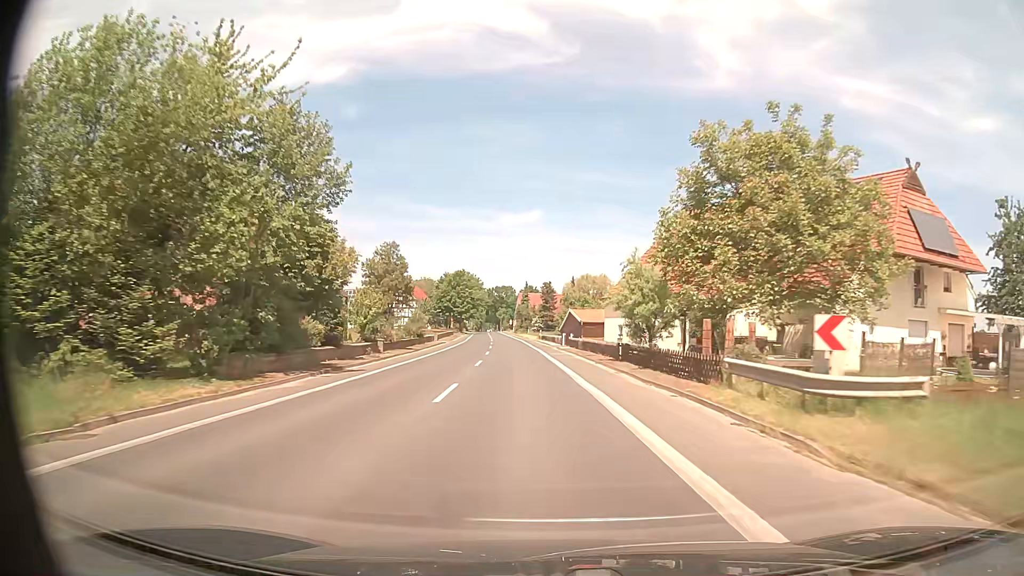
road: tertiary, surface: asphalt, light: Day
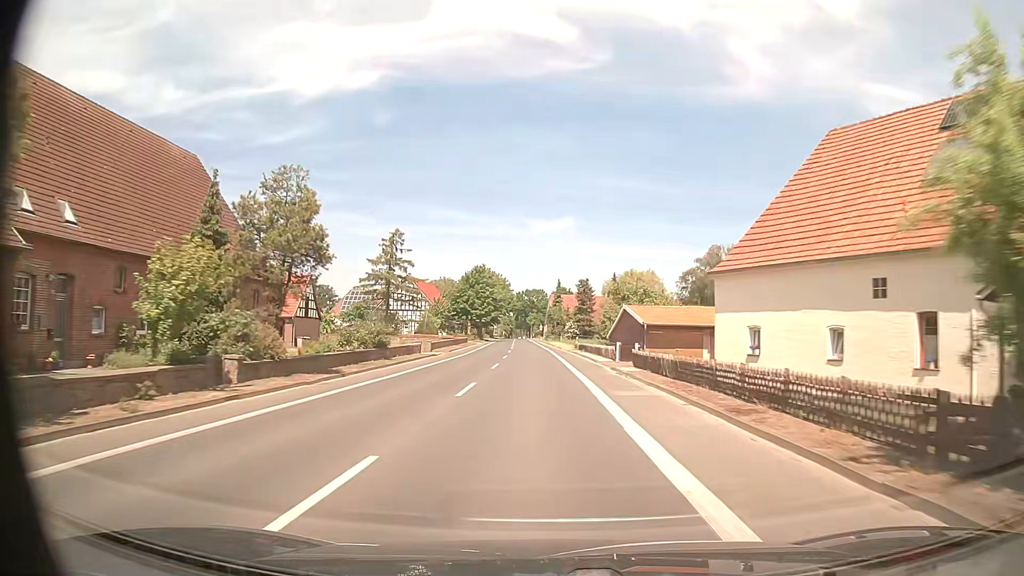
(-0.5, +22.2) m; -3°
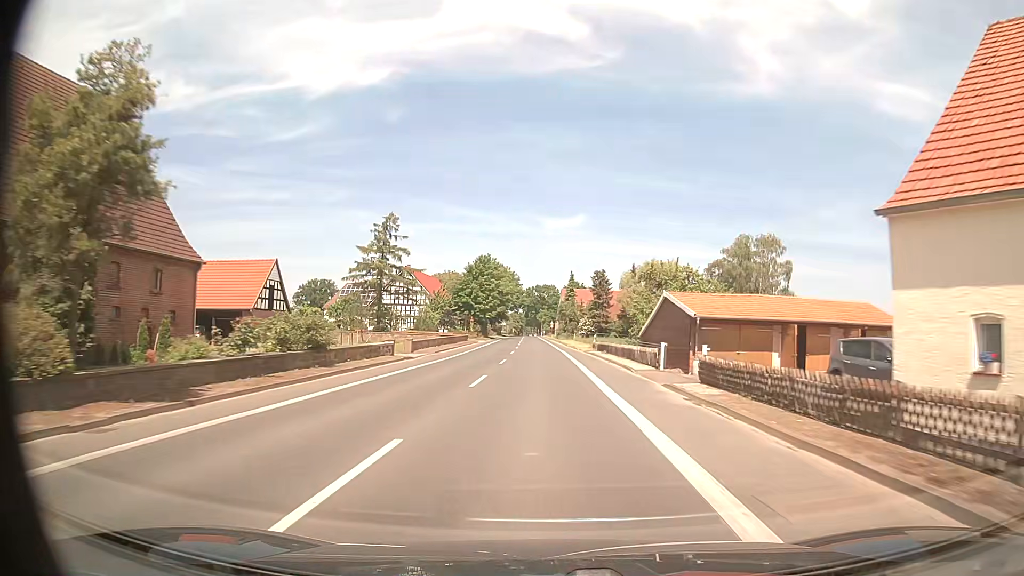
(-0.1, +11.1) m; -1°
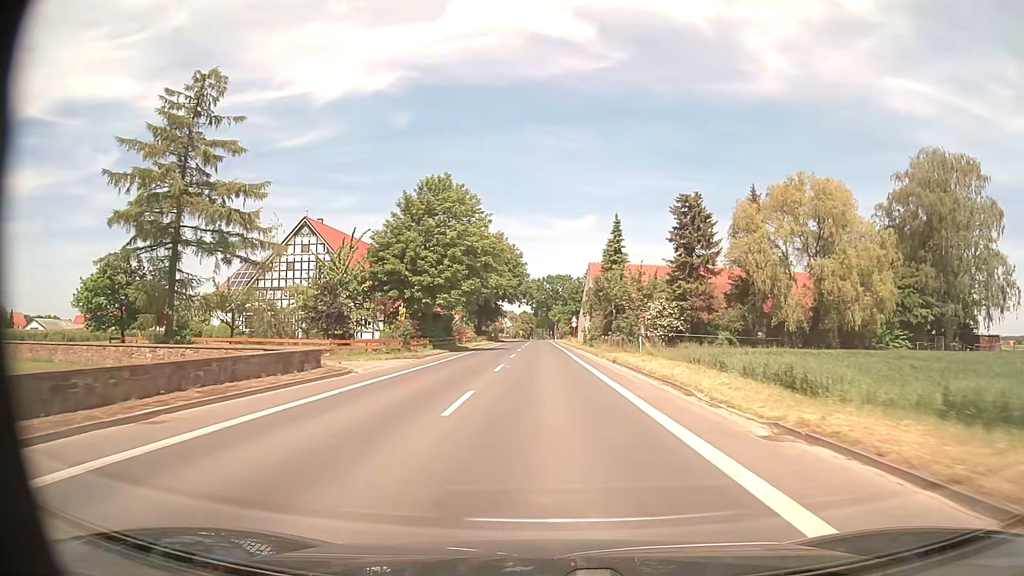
(-1.1, +55.3) m; -1°
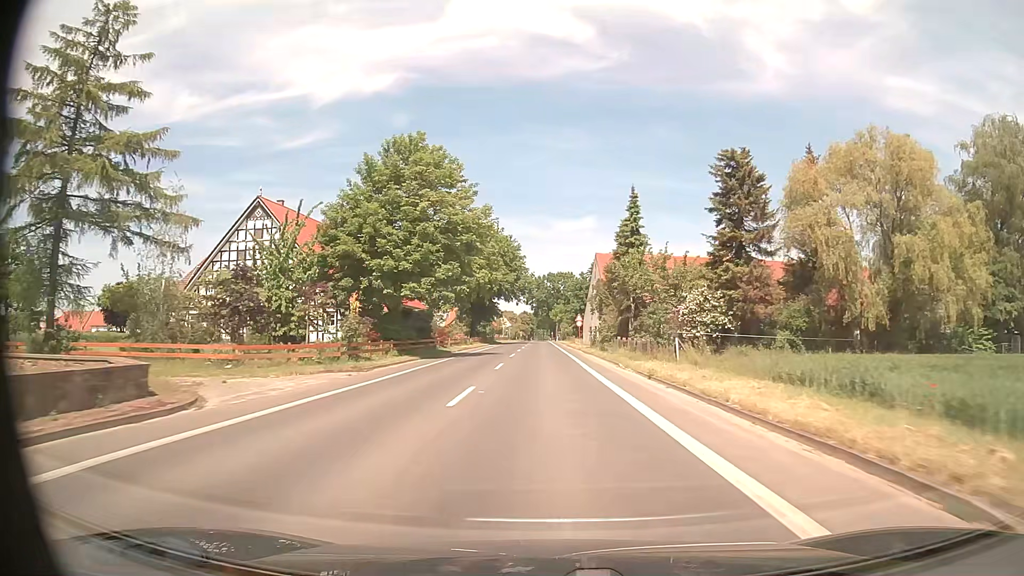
(0.0, +11.1) m; 0°
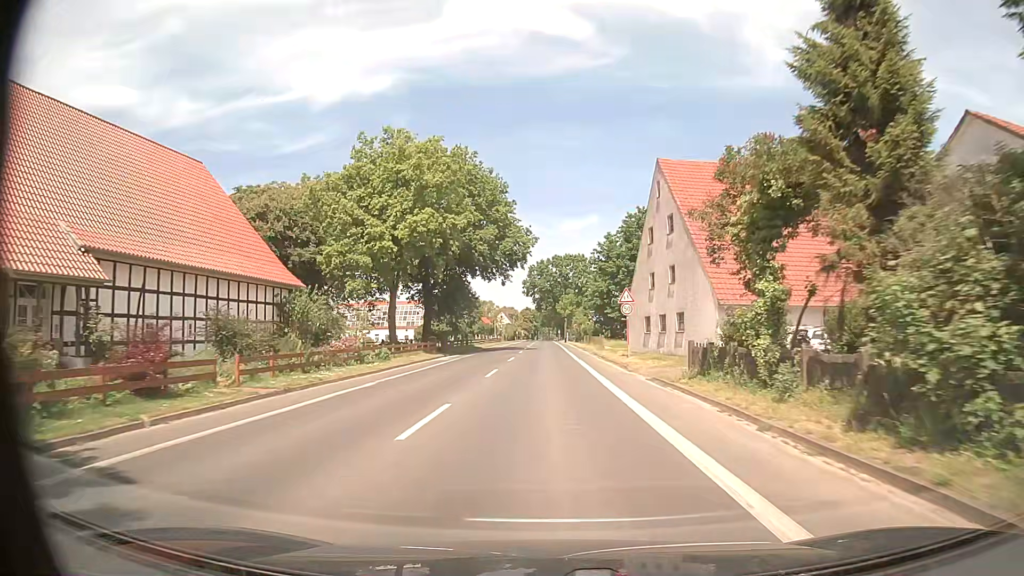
(-0.2, +40.7) m; 0°
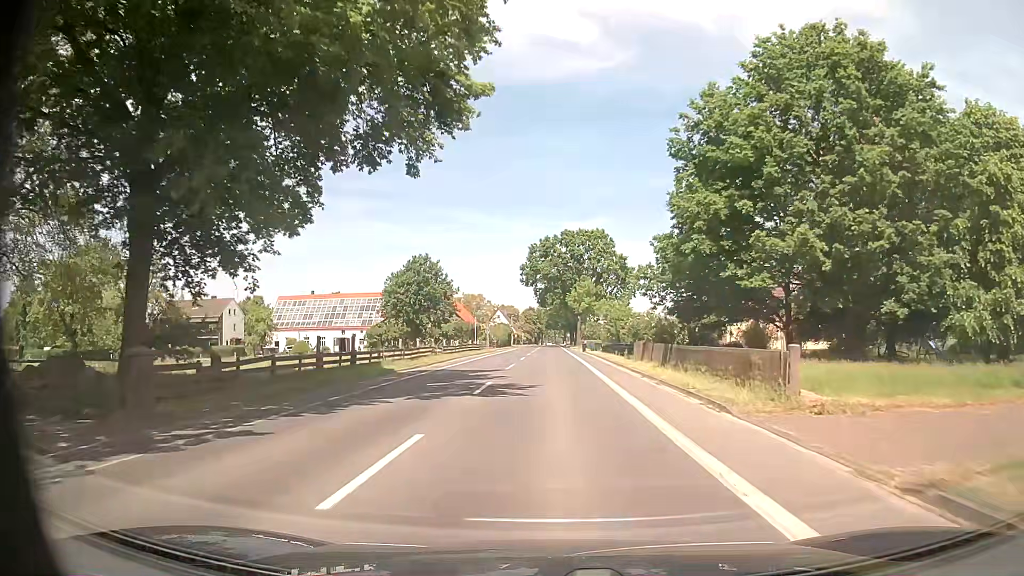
(-0.2, +41.9) m; -1°
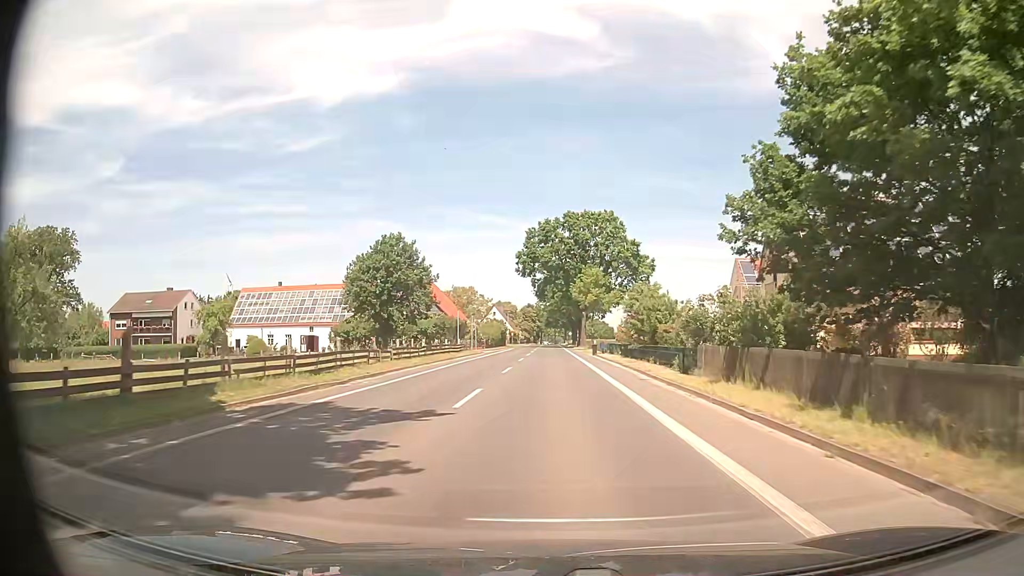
(0.0, +15.9) m; 0°
(0, +10) (0, +20) (0, +30) (0, +40) (0, +50) (0, +60) (0, +70) (0, +80) (0, +90) (0, +100) m
